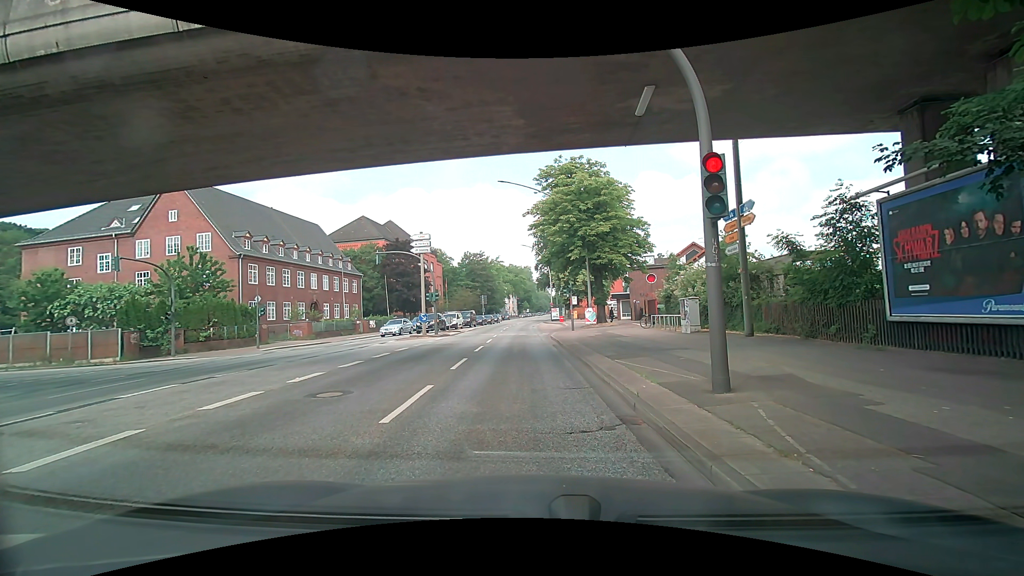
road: primary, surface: asphalt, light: Day
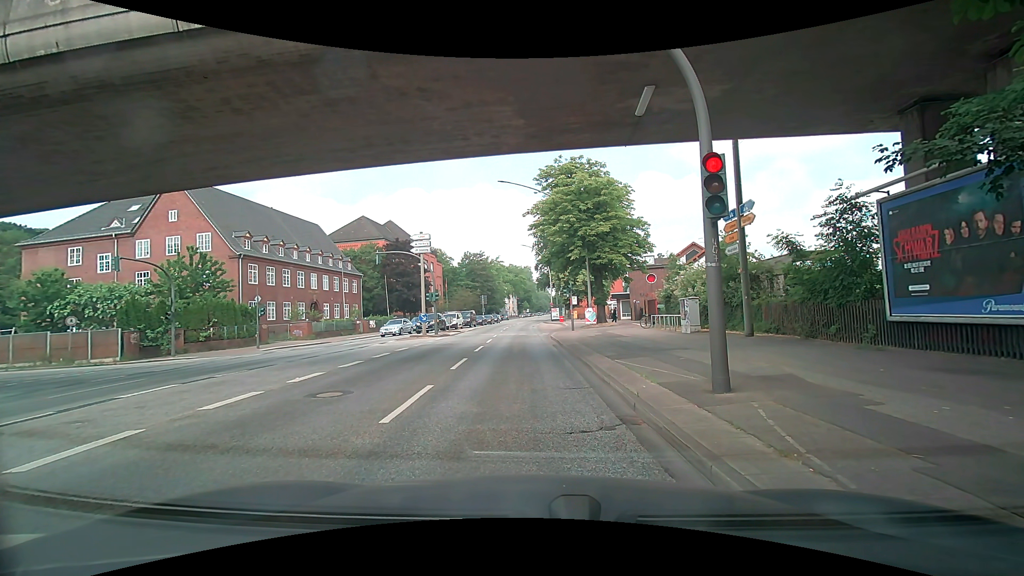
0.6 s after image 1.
(0.0, 0.0) m; 0°
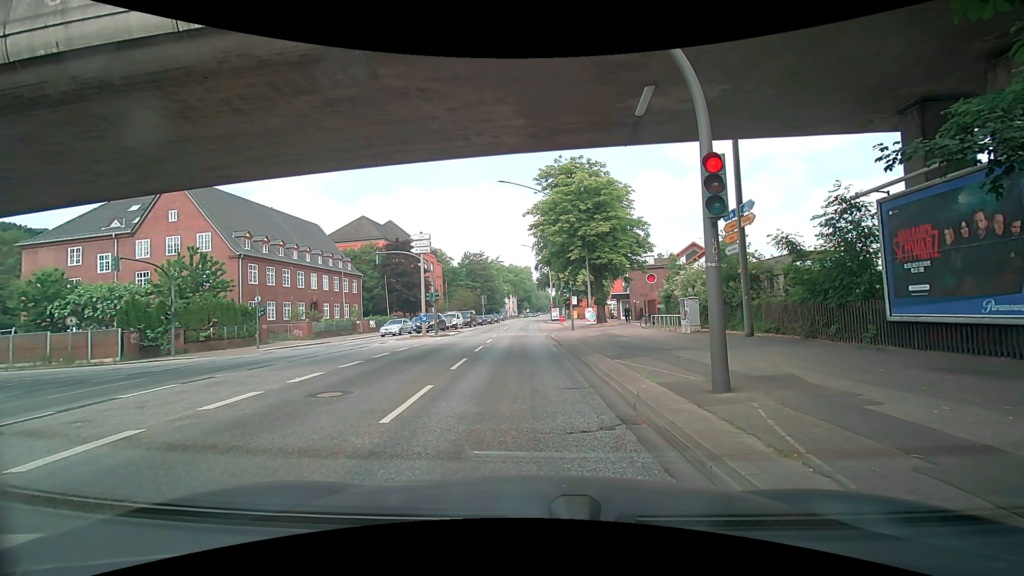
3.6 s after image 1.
(0.0, 0.0) m; 0°
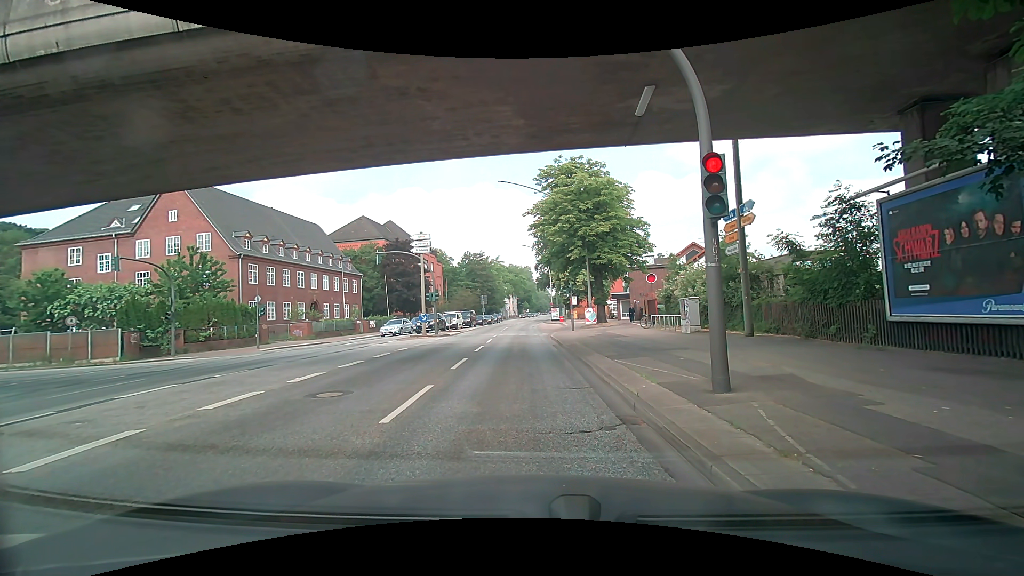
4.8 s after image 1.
(0.0, 0.0) m; 0°
